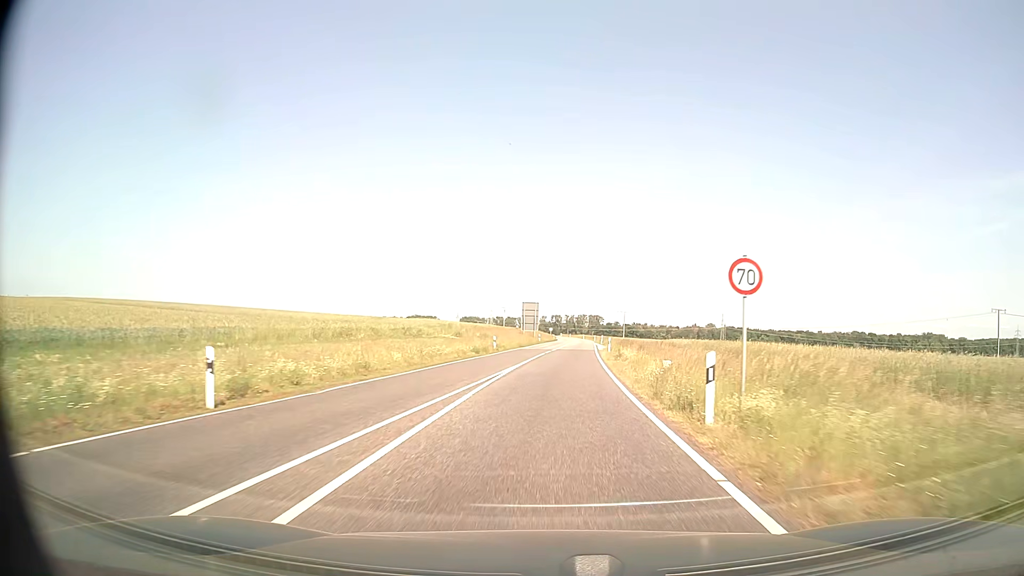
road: secondary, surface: asphalt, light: Day
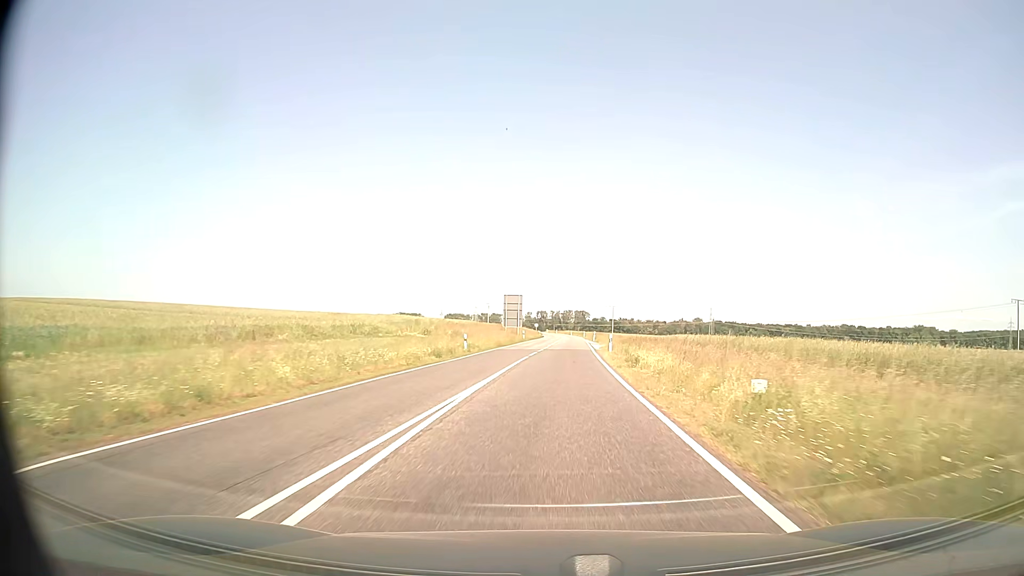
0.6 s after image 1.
(+0.1, +10.4) m; +1°
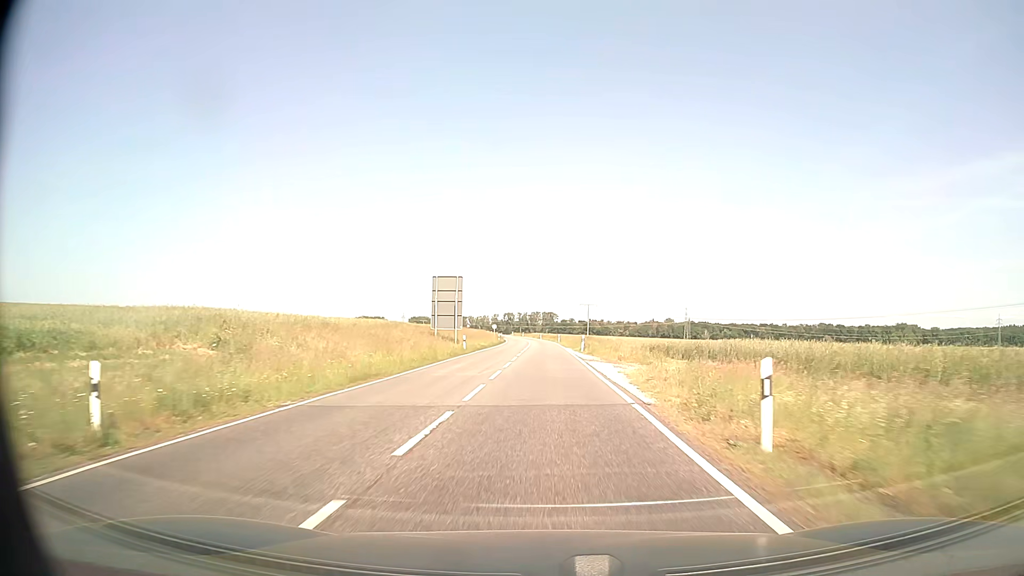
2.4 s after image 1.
(+0.9, +31.8) m; +3°
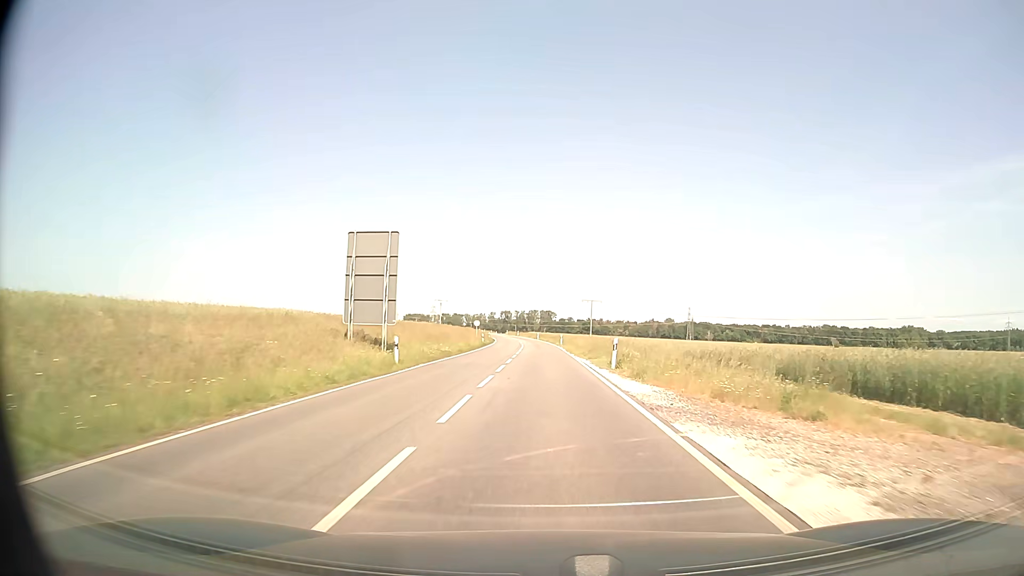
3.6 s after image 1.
(+0.1, +21.6) m; 0°
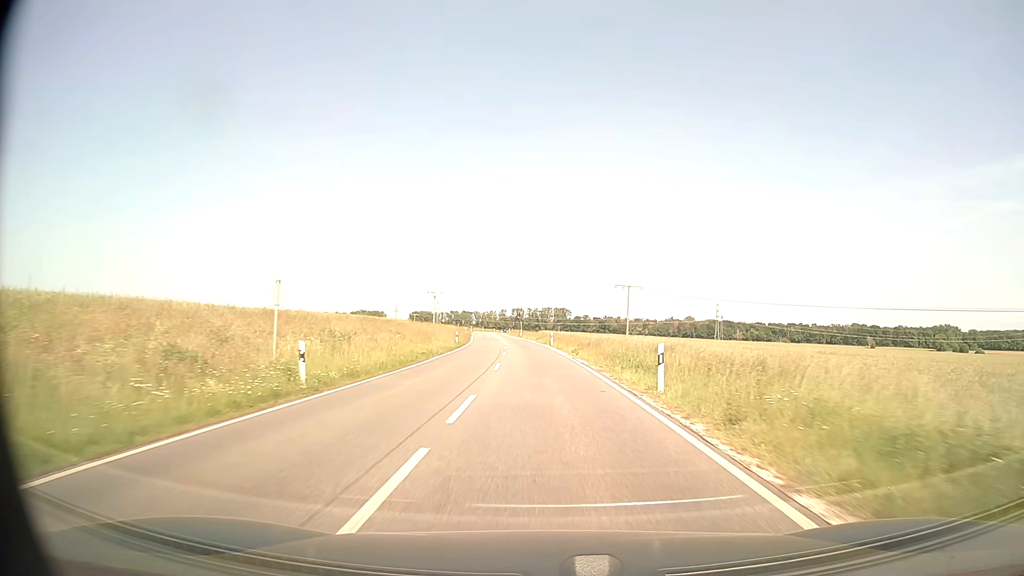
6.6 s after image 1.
(-0.4, +54.5) m; -1°
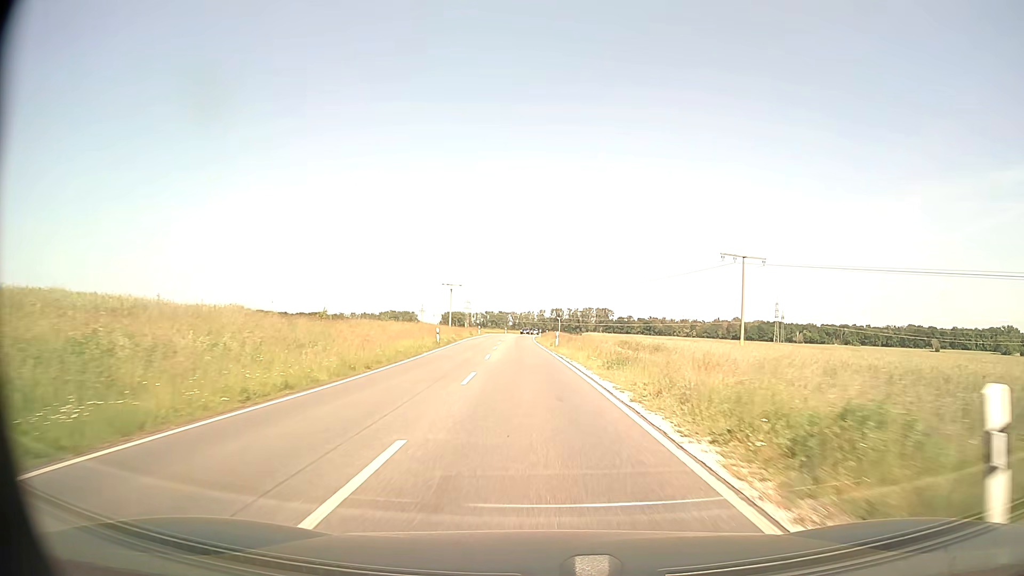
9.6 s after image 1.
(-1.4, +54.4) m; -3°
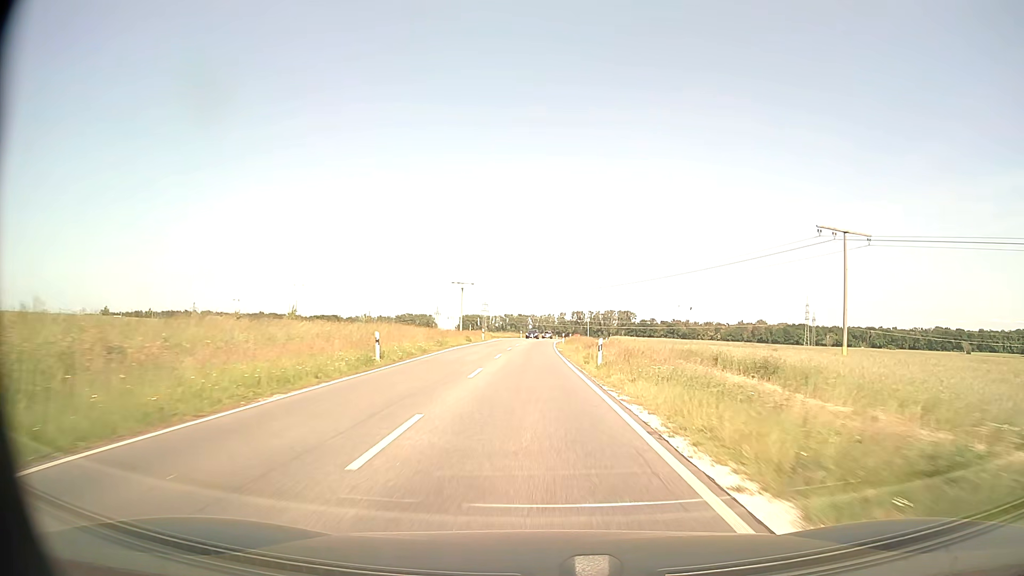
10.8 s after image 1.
(-0.3, +21.8) m; -2°
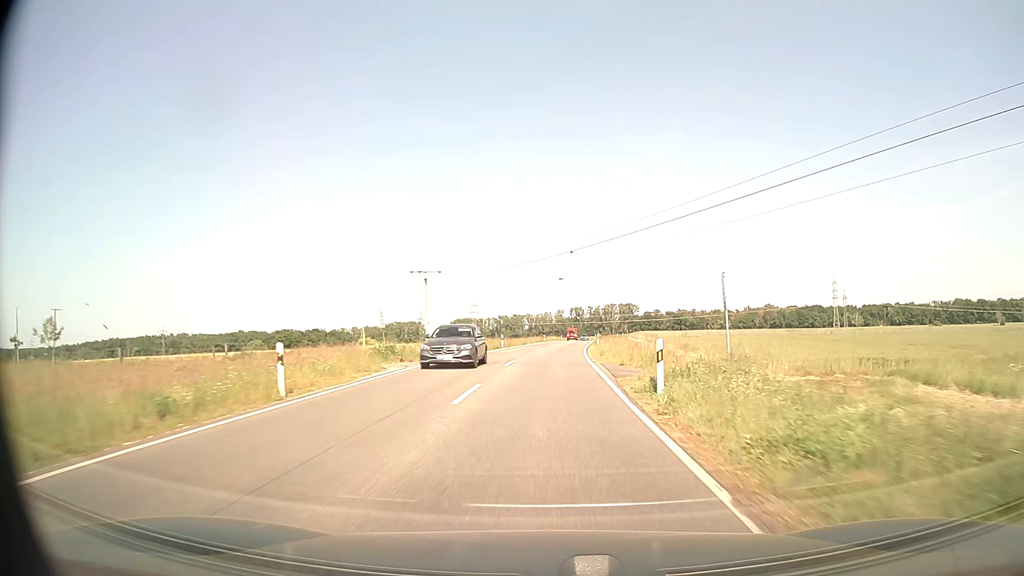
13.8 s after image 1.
(-0.3, +54.5) m; 0°
(0, +10) (0, +20) (+1, +30) (+1, +40) (+2, +50) (+2, +60) (+3, +70) (+4, +80) (+5, +90) (+6, +100) m
